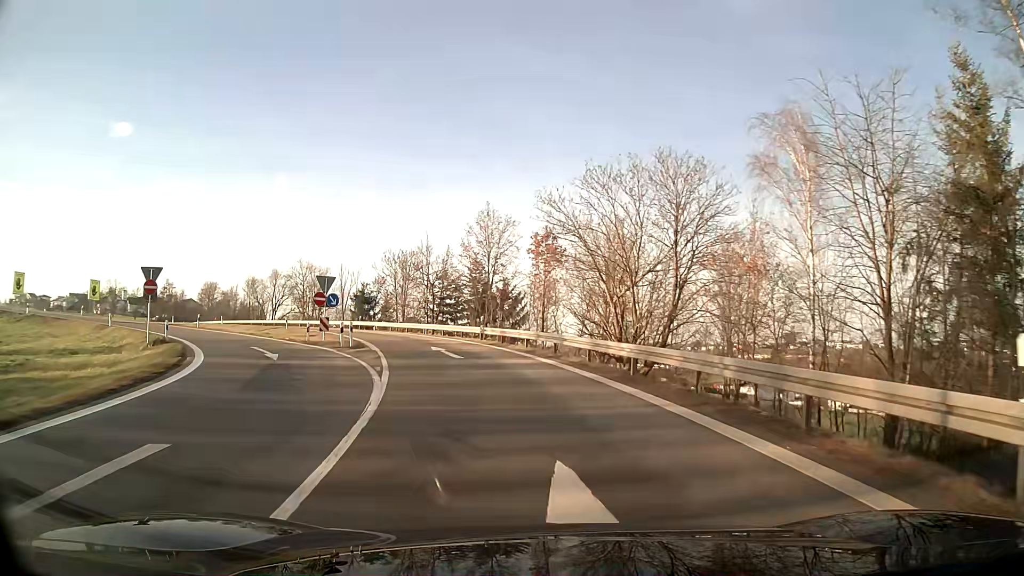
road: motorway_link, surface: asphalt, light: Day
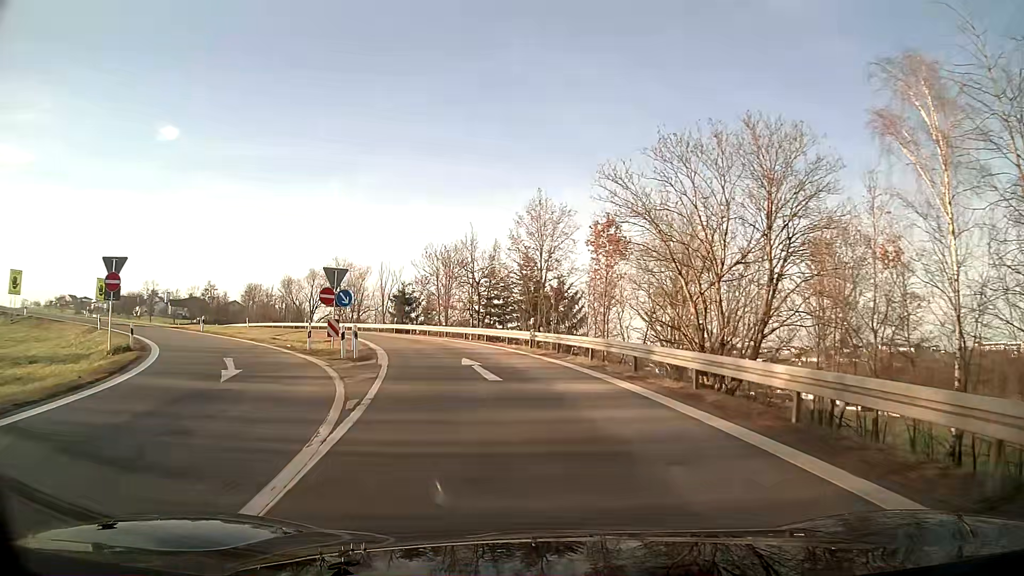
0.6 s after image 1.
(-0.3, +7.3) m; -4°
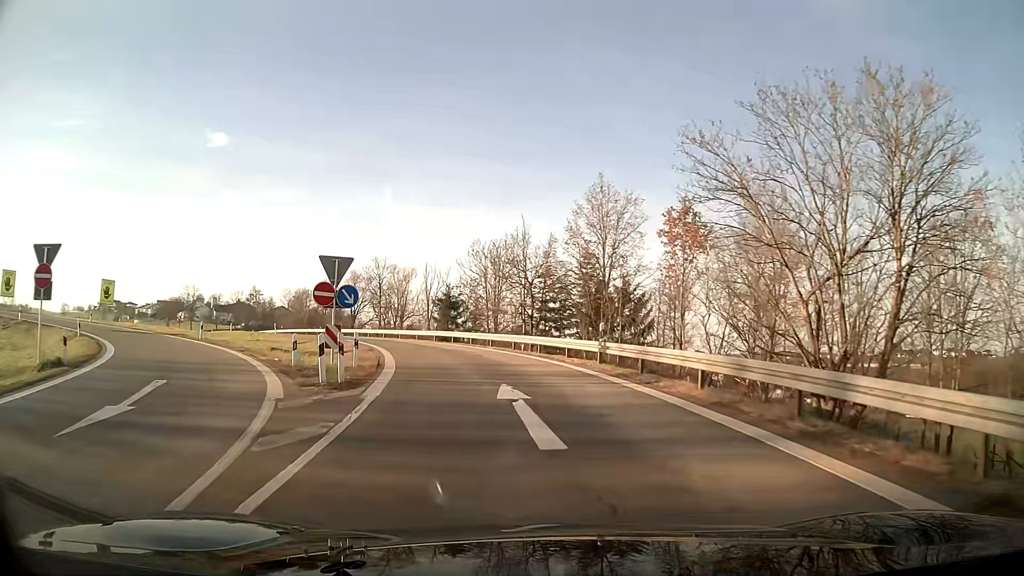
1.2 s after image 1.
(-0.3, +7.4) m; -4°
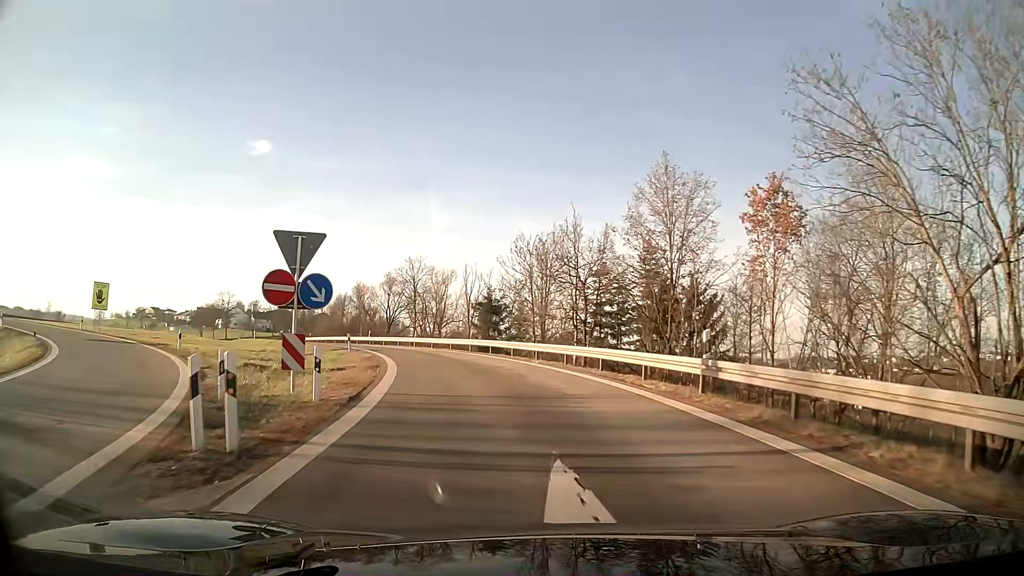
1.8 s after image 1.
(-0.3, +7.5) m; -4°
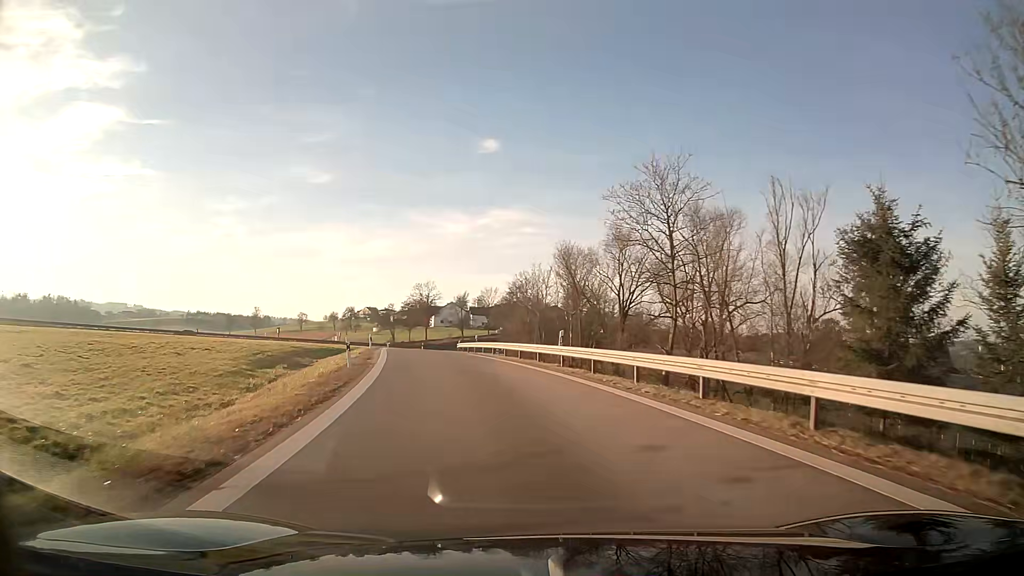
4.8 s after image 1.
(-7.2, +39.1) m; -21°
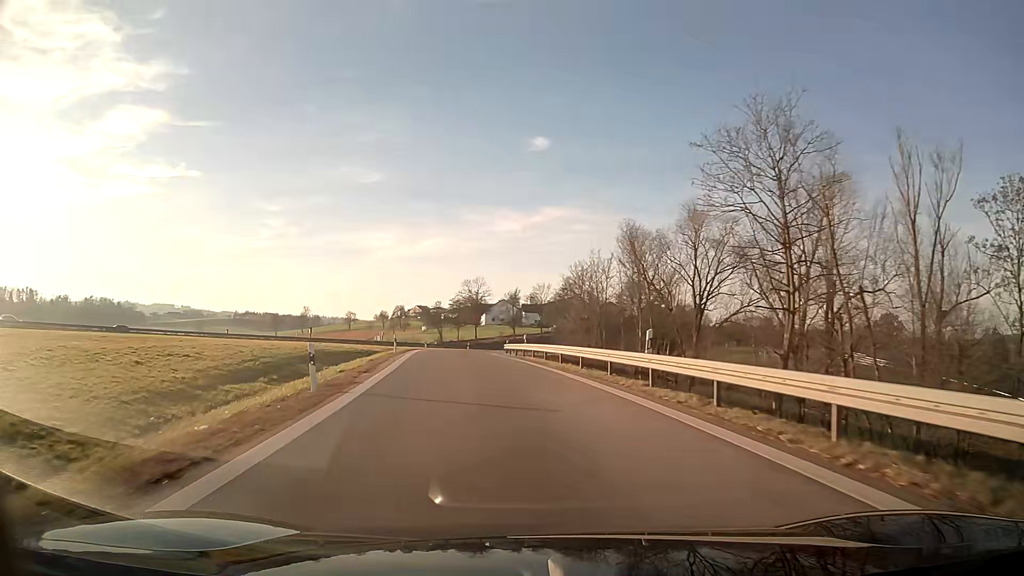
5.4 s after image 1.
(-0.3, +8.7) m; -4°
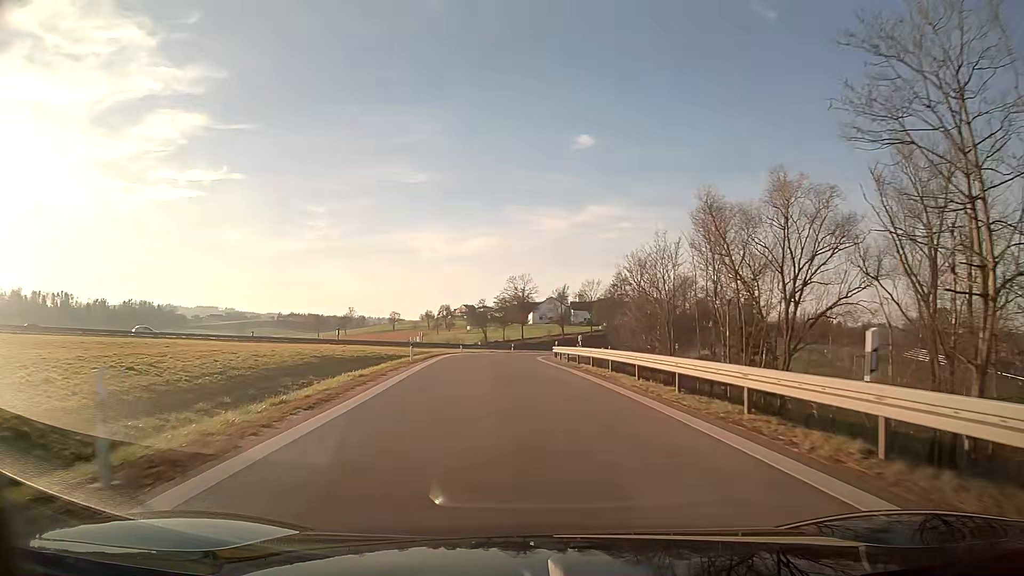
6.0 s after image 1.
(-0.3, +8.9) m; -3°
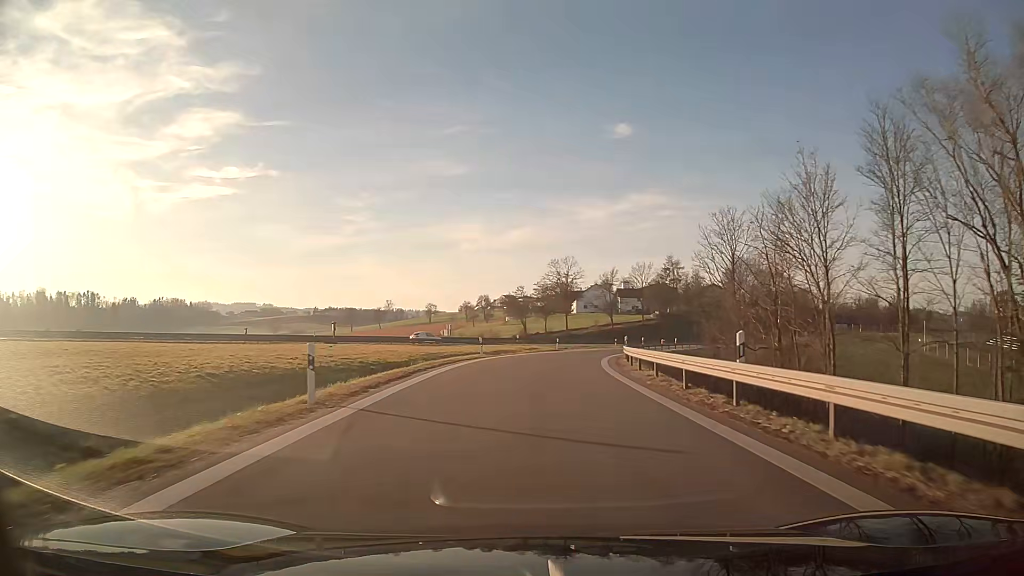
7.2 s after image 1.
(-0.6, +18.6) m; -3°
